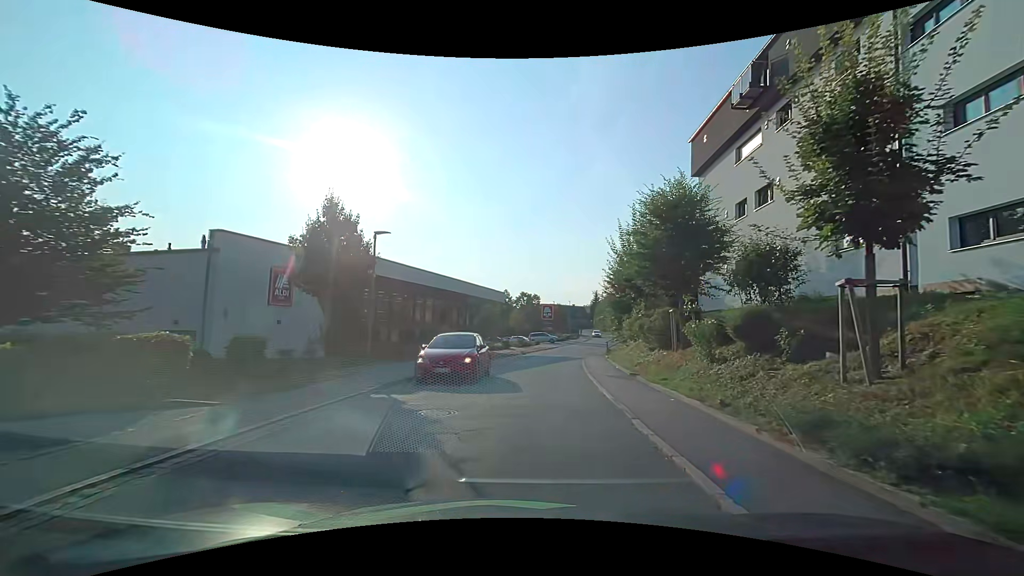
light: Day
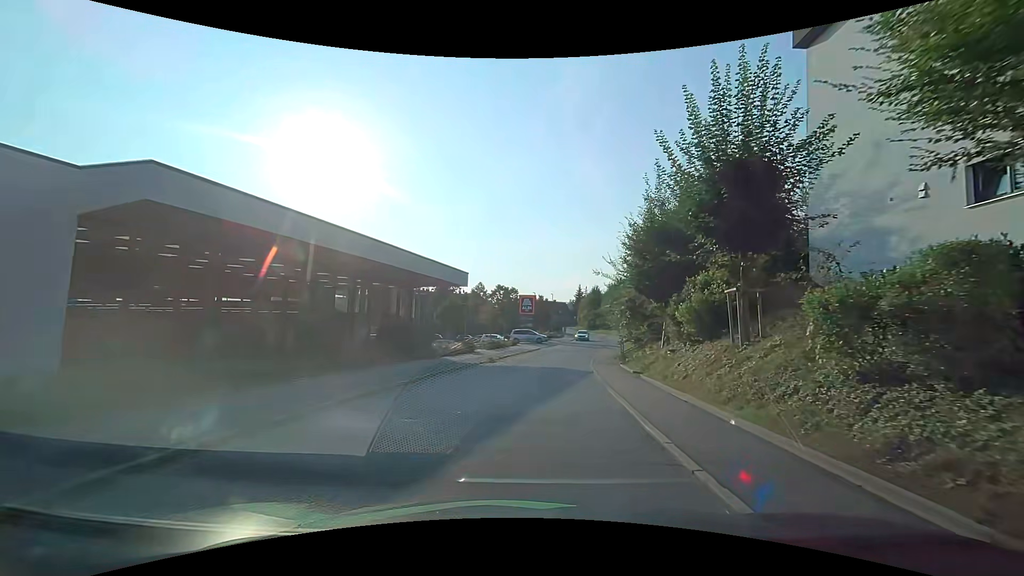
(+0.3, +15.0) m; +3°
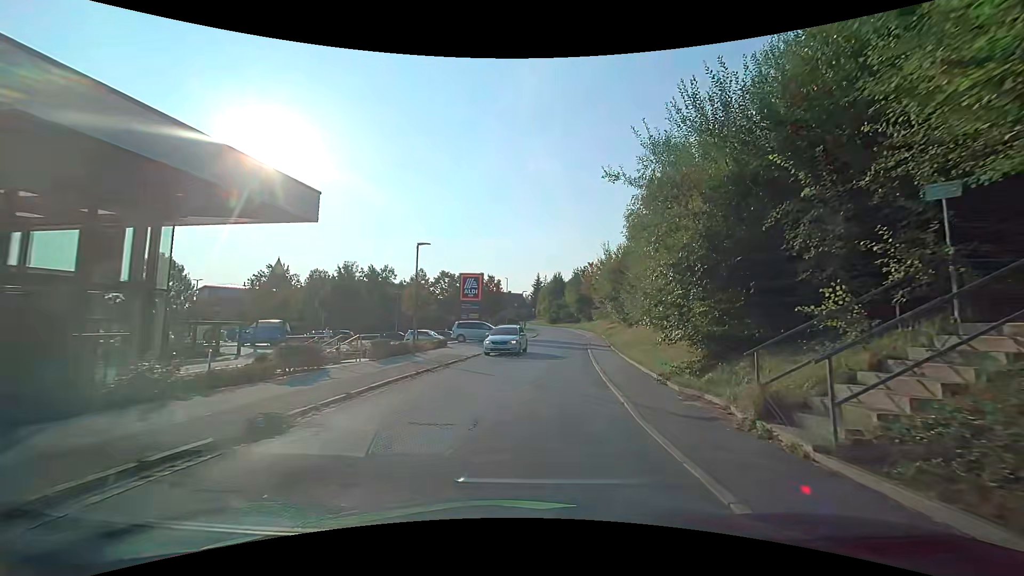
(+0.7, +20.2) m; +5°
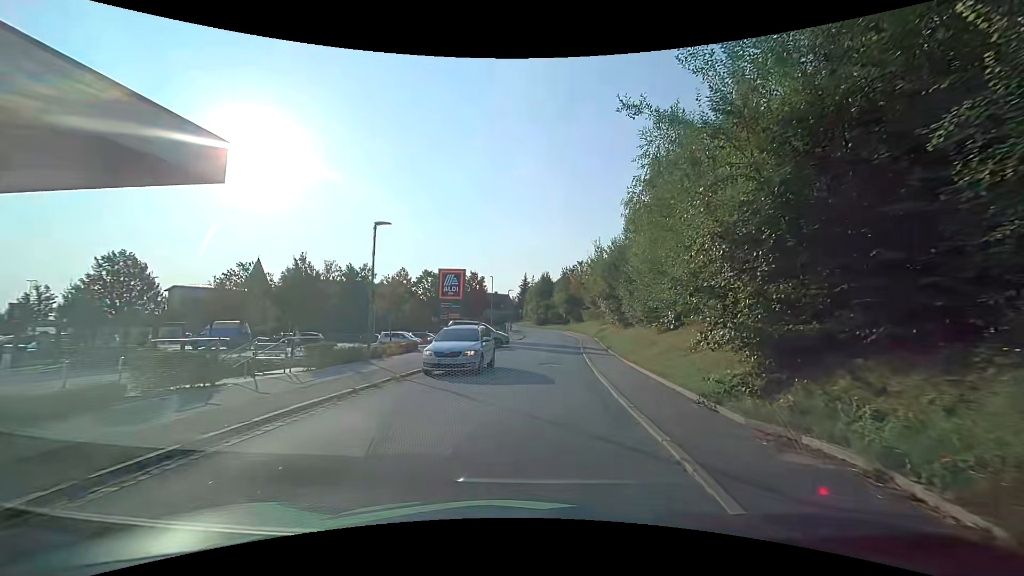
(0.0, +4.3) m; +1°
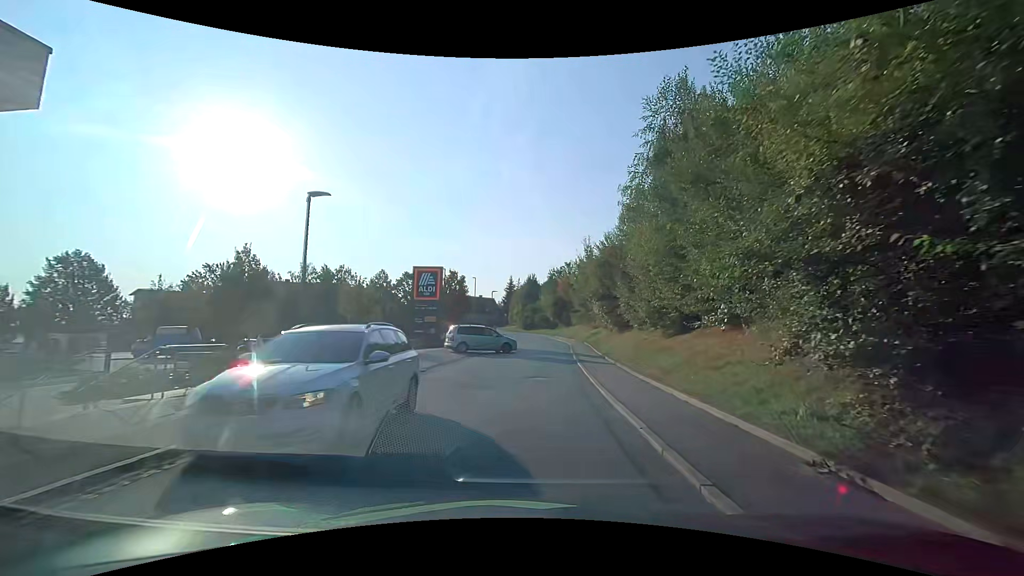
(+0.1, +4.2) m; +2°
